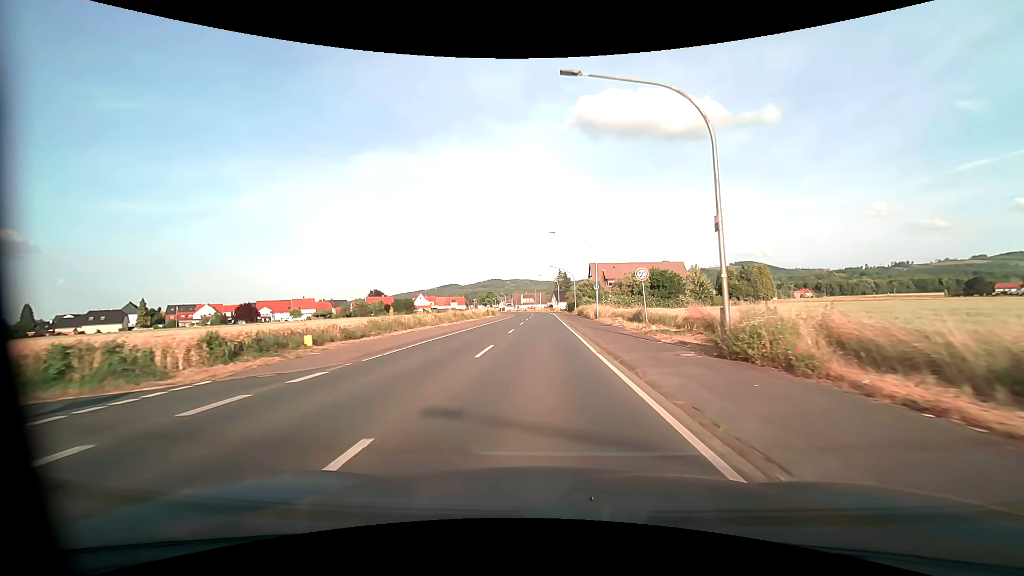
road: primary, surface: asphalt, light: Day
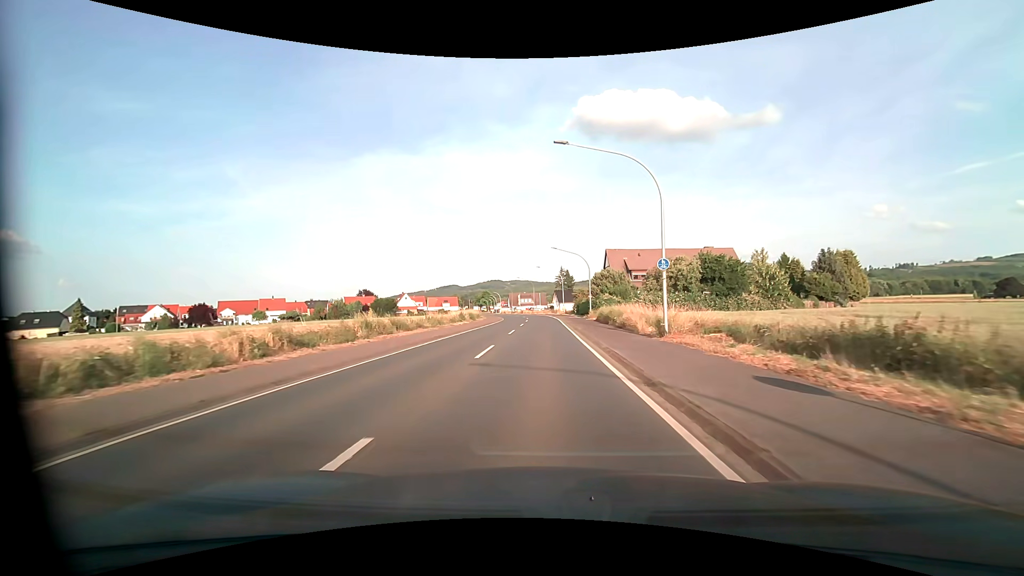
(-0.1, +24.0) m; 0°
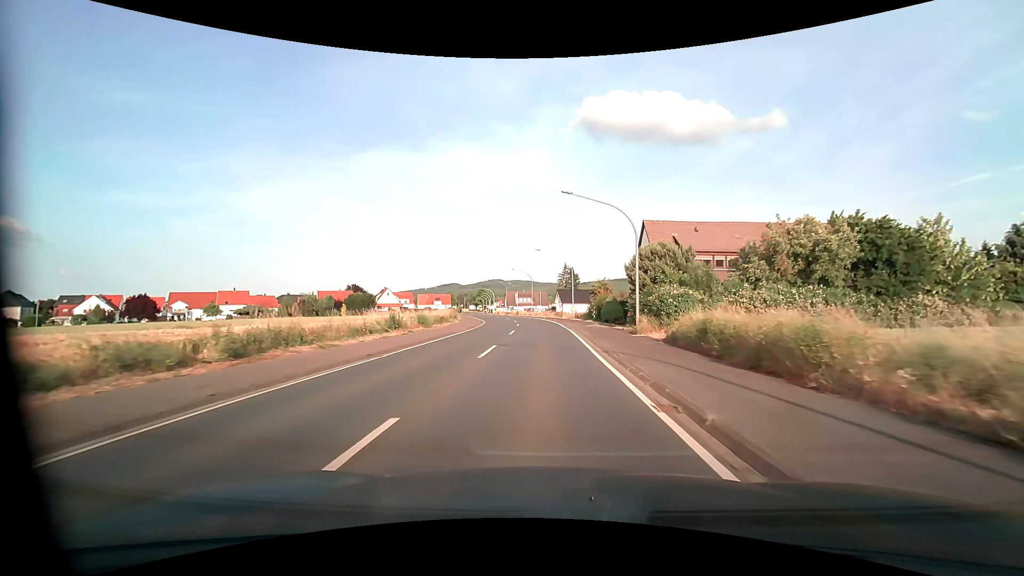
(0.0, +24.1) m; 0°
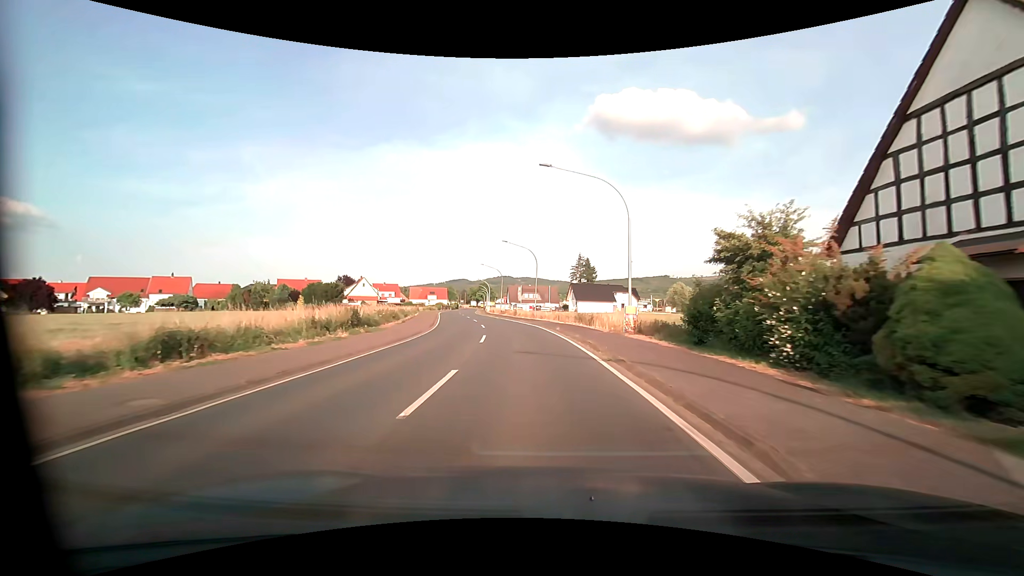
(-0.2, +32.4) m; -1°
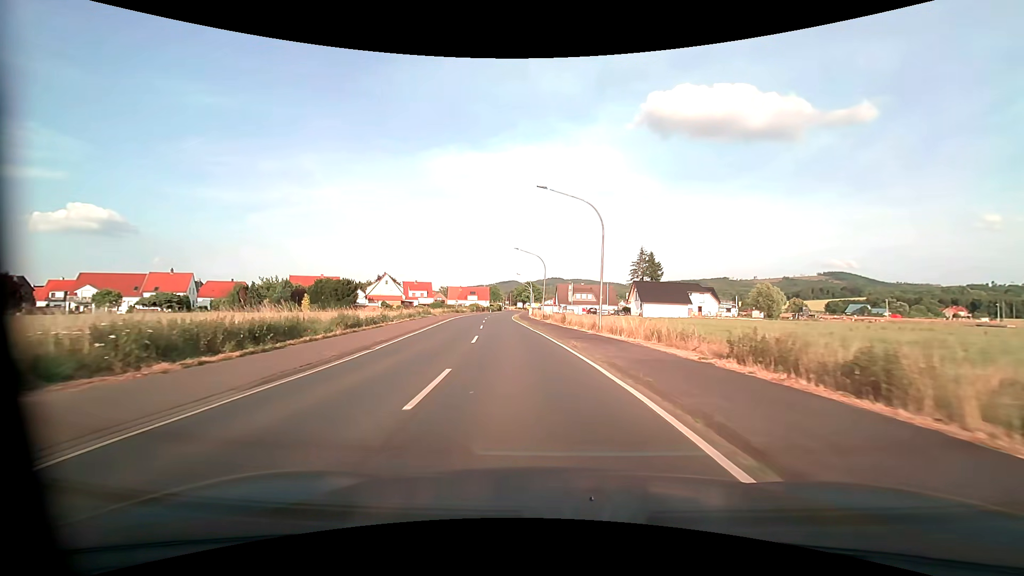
(-1.0, +24.0) m; -5°
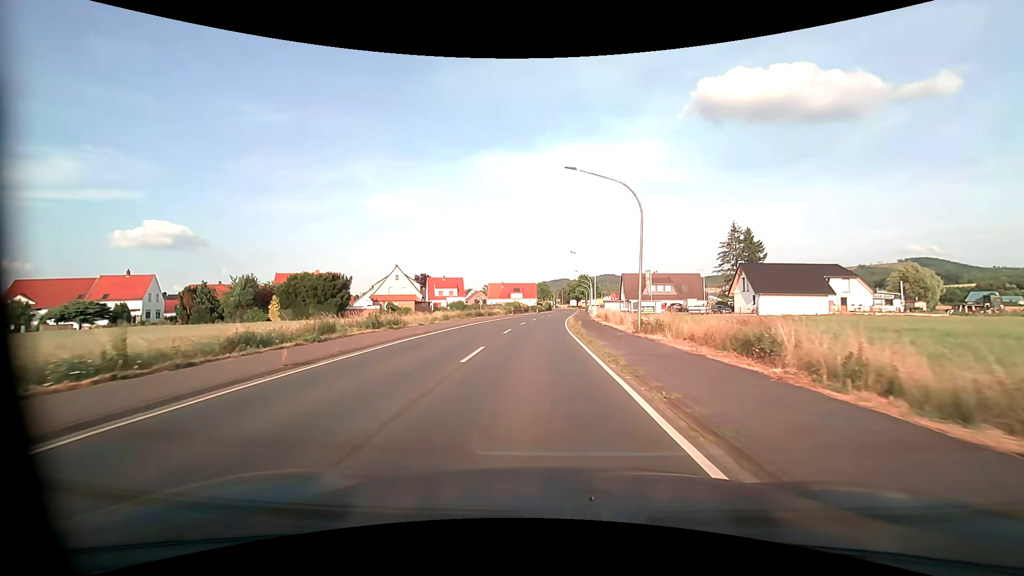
(-2.0, +31.9) m; -6°
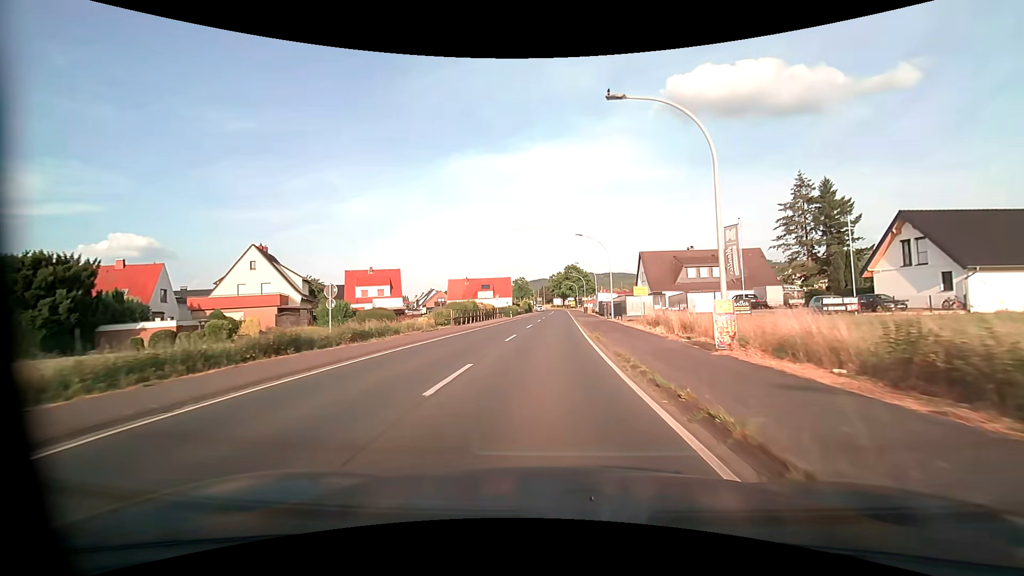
(+0.1, +40.9) m; +2°
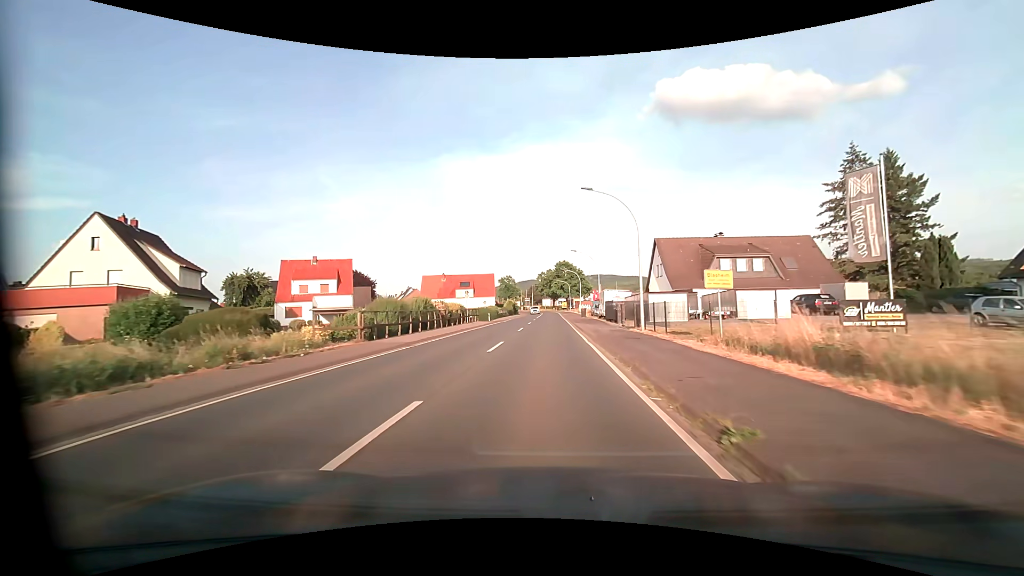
(+0.2, +16.8) m; +1°
(0, +10) (0, +20) (+1, +30) (+1, +40) (+1, +50) (+1, +60) (+1, +70) (+1, +80) (+2, +90) (+2, +100) m
